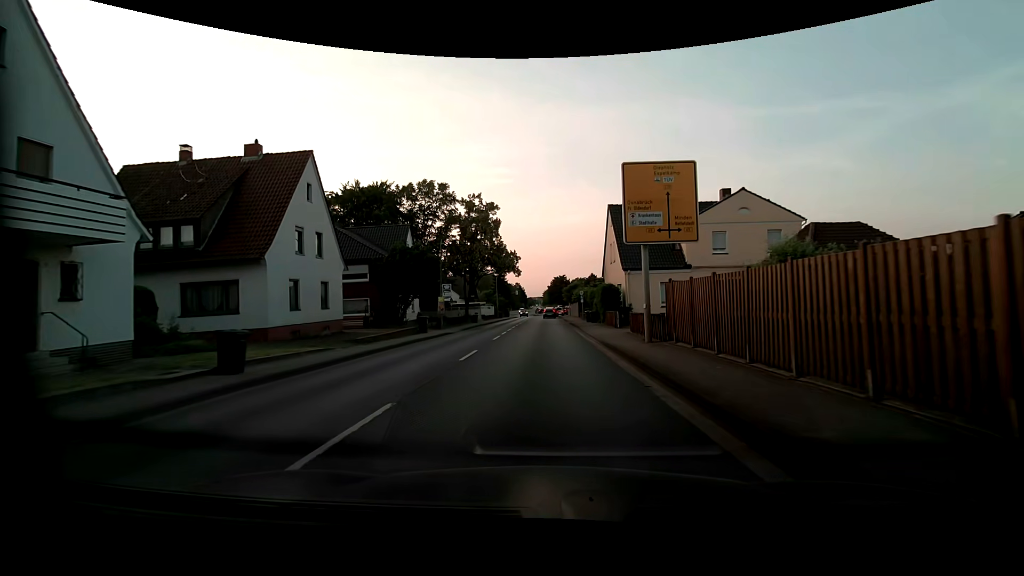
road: primary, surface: asphalt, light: Day
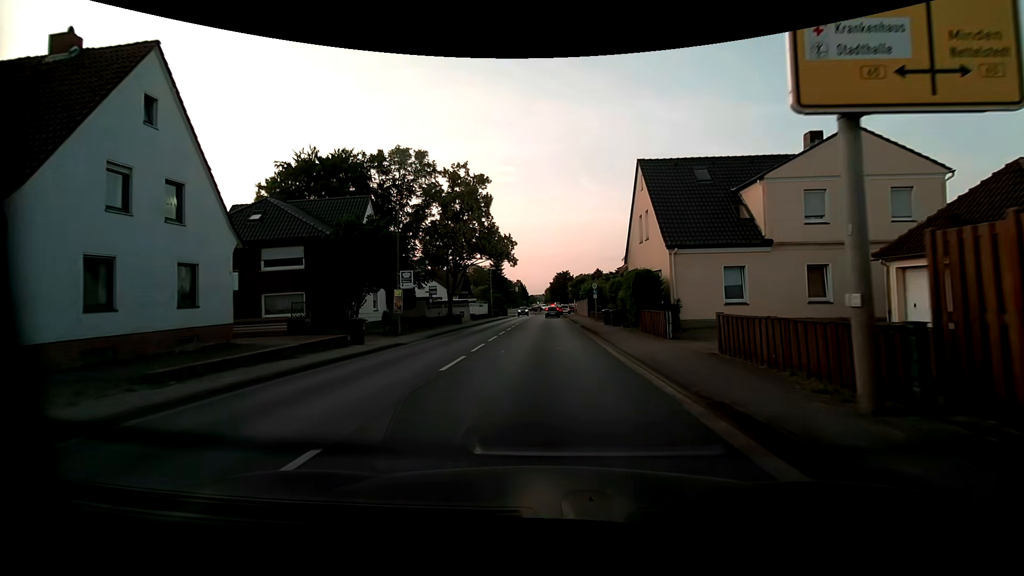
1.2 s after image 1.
(0.0, +11.4) m; 0°
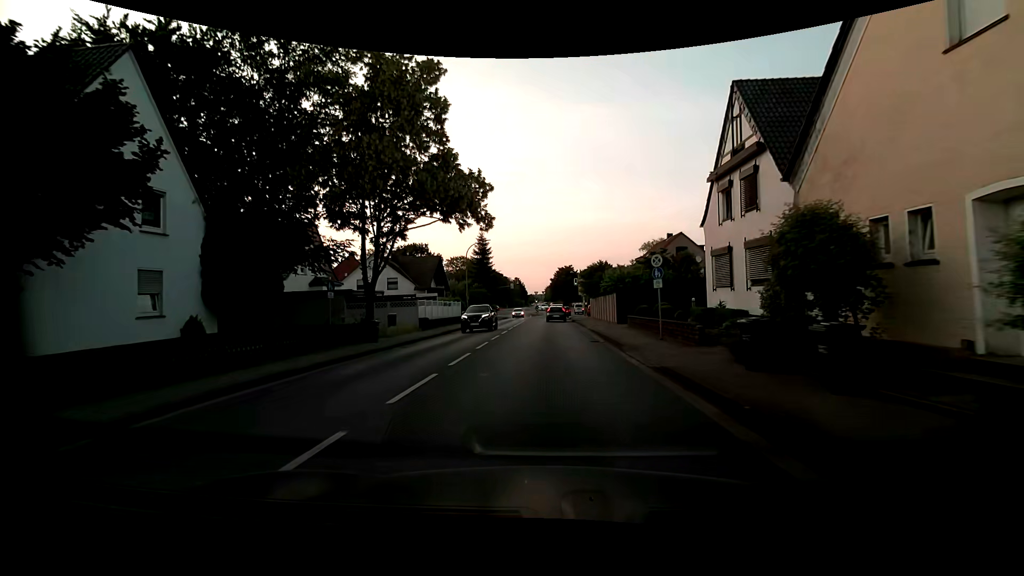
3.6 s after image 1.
(0.0, +21.6) m; 0°
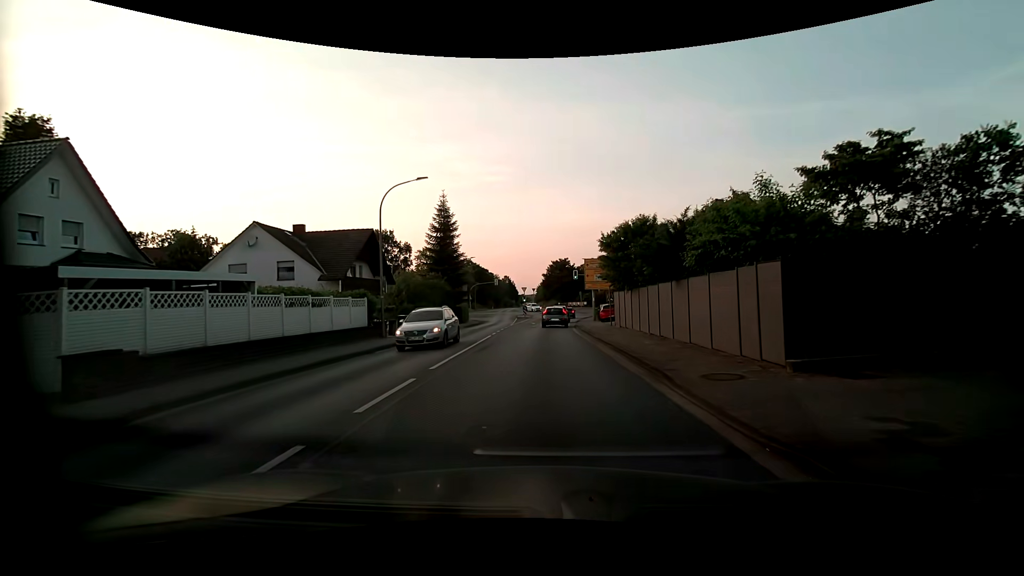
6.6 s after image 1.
(+0.1, +23.0) m; 0°
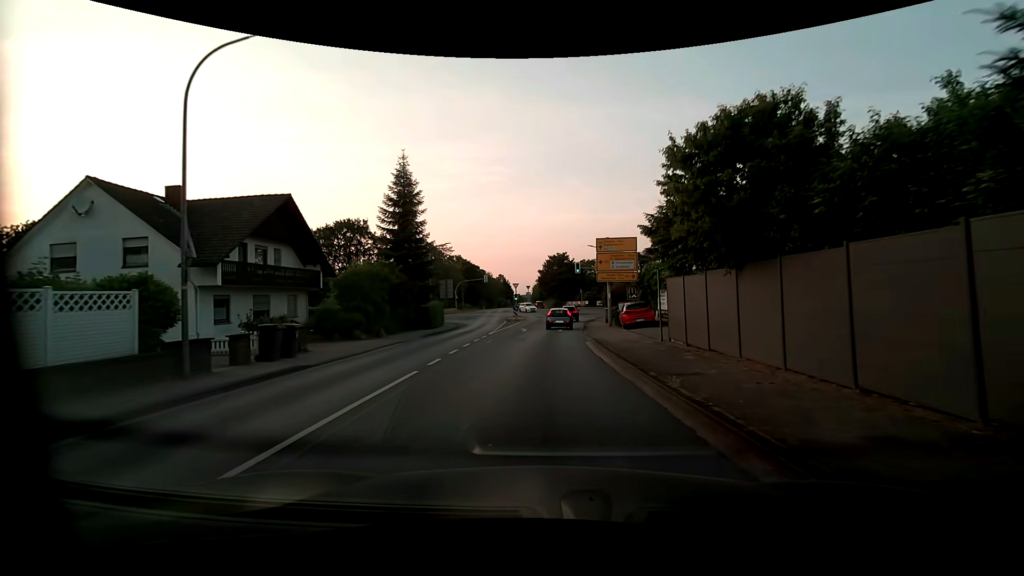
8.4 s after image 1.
(+0.2, +13.4) m; +1°
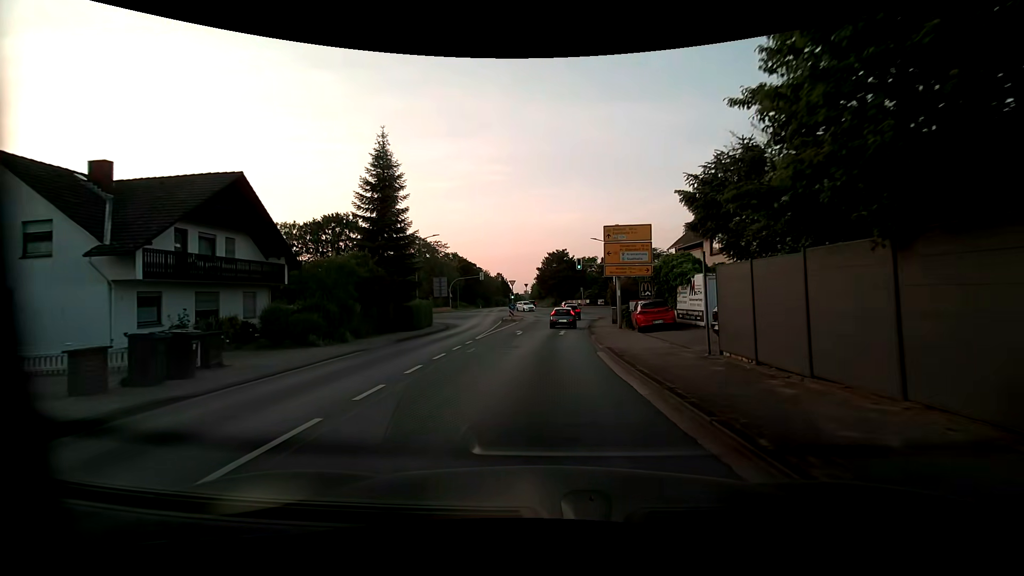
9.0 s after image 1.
(0.0, +4.6) m; 0°
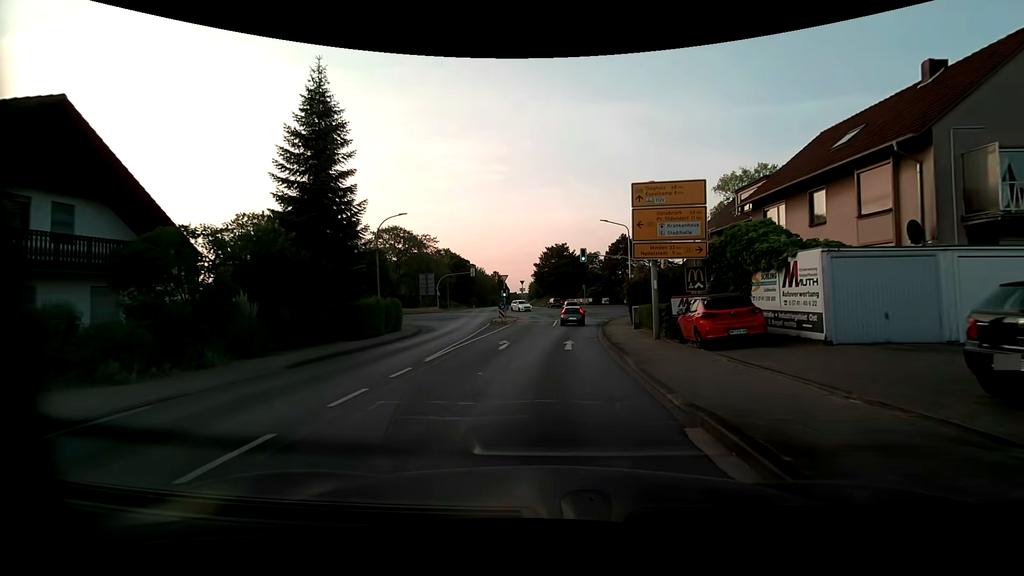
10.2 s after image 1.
(0.0, +9.3) m; +1°
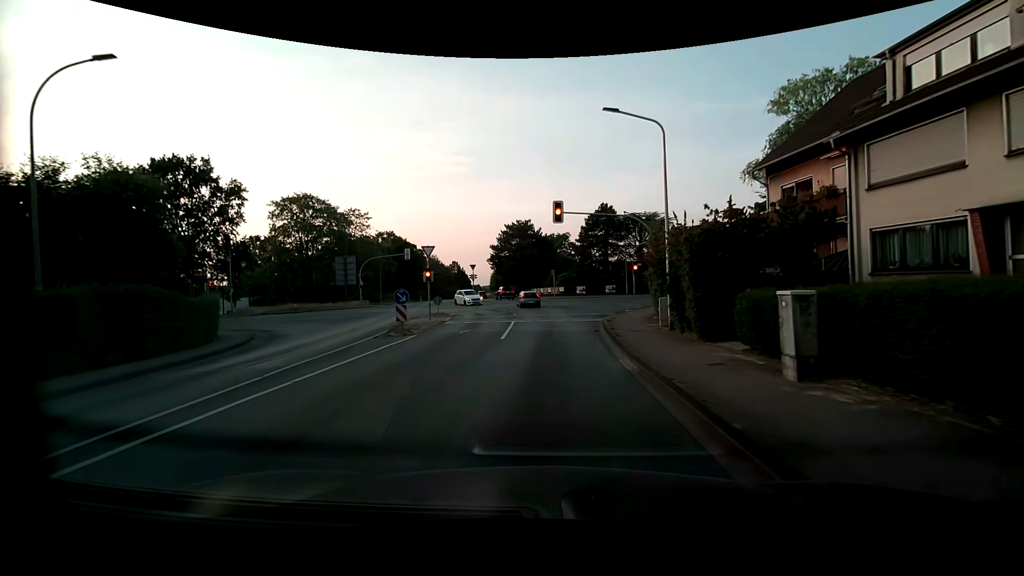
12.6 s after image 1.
(+0.6, +19.8) m; +3°
(0, +10) (0, +20) (+1, +30) (0, +40) (-1, +50) (-3, +60) (-5, +69) (-8, +79) (-10, +89) (-12, +99) m
